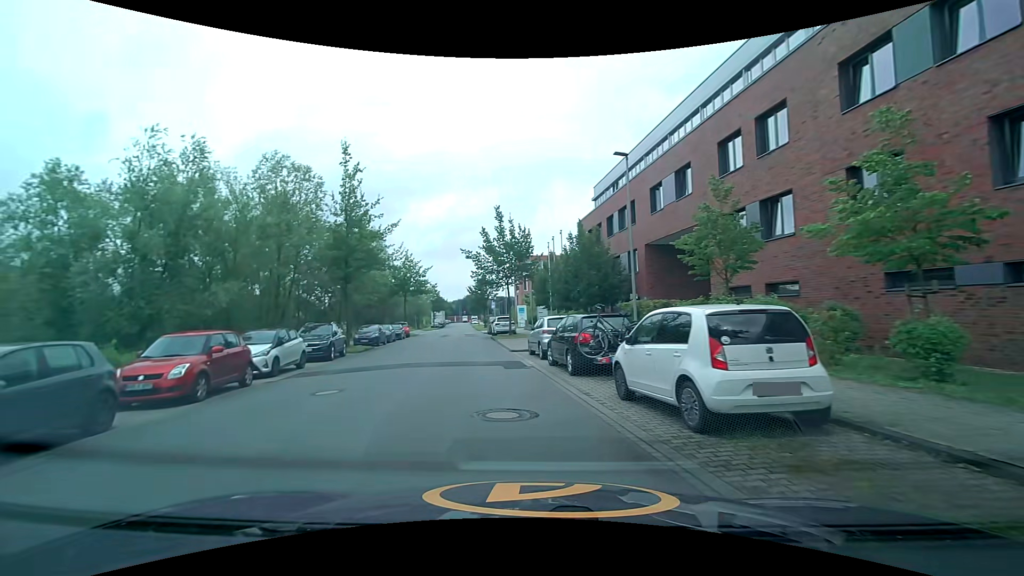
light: Day
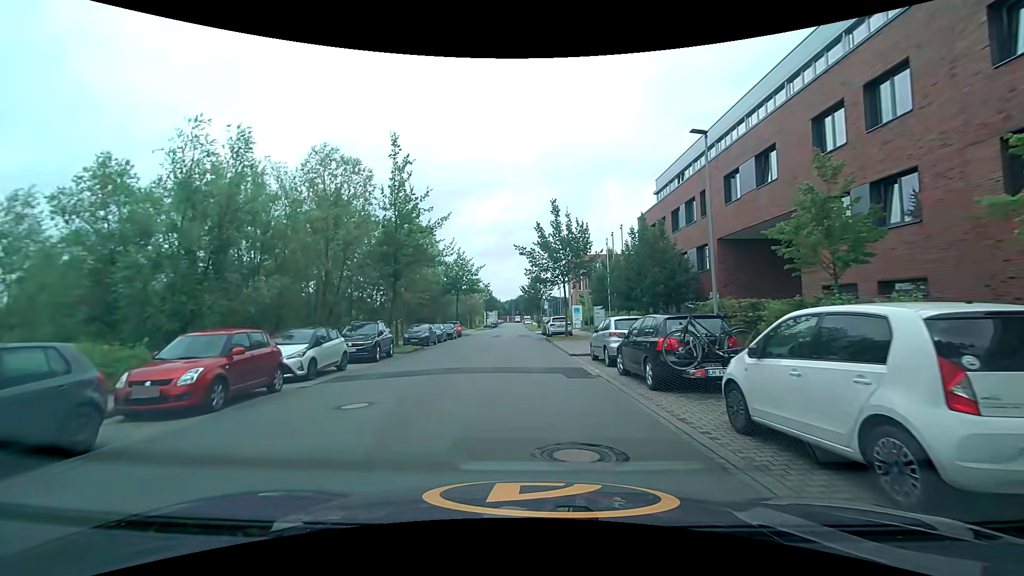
(-0.2, +2.1) m; -8°
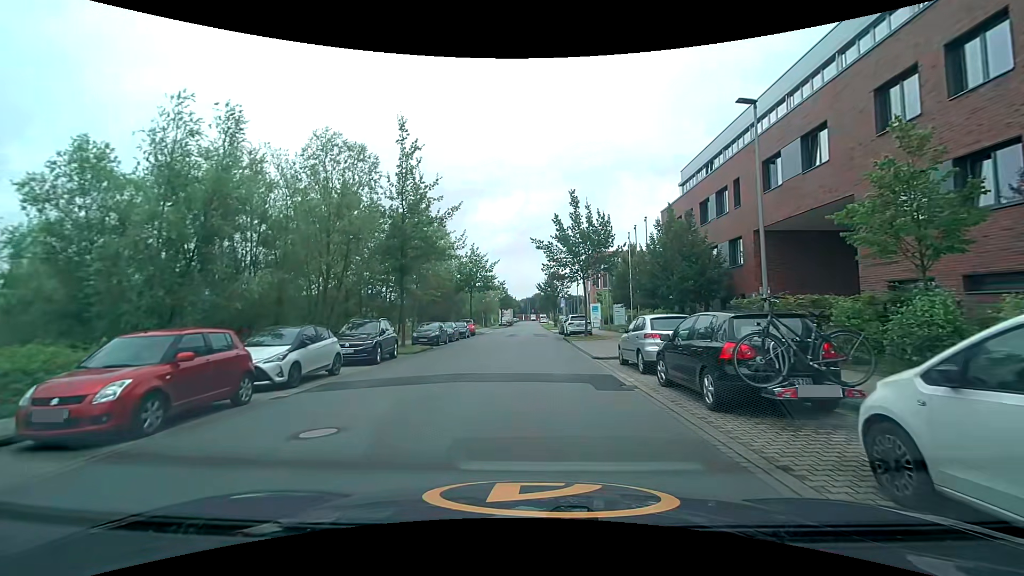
(0.0, +2.2) m; -2°
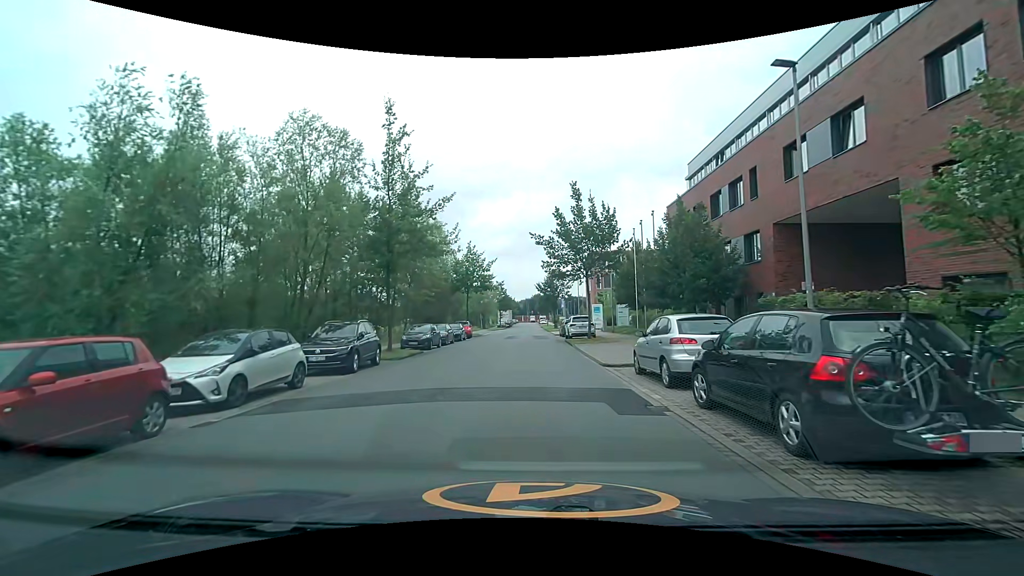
(0.0, +2.4) m; +1°
